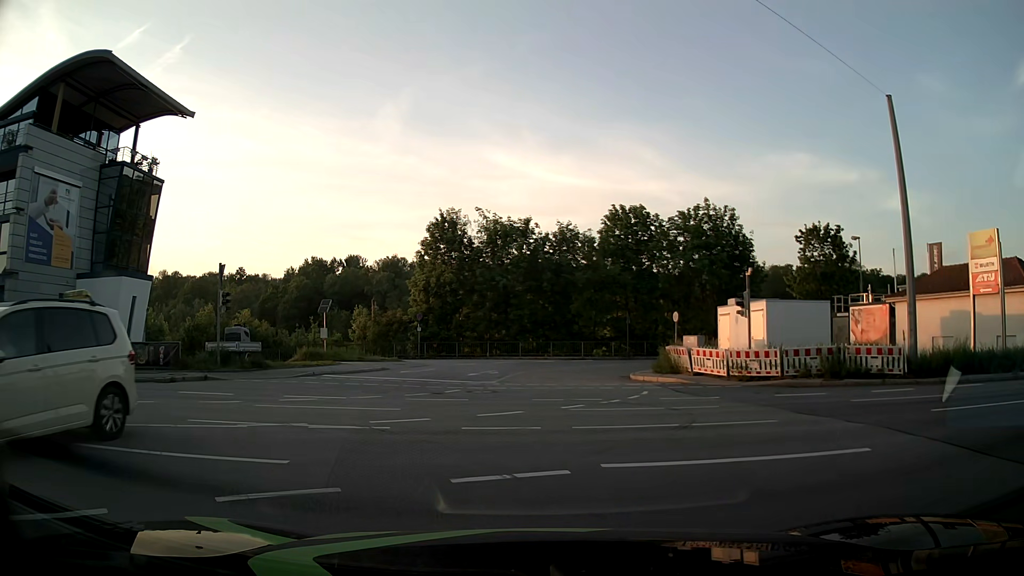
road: tertiary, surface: asphalt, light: Day
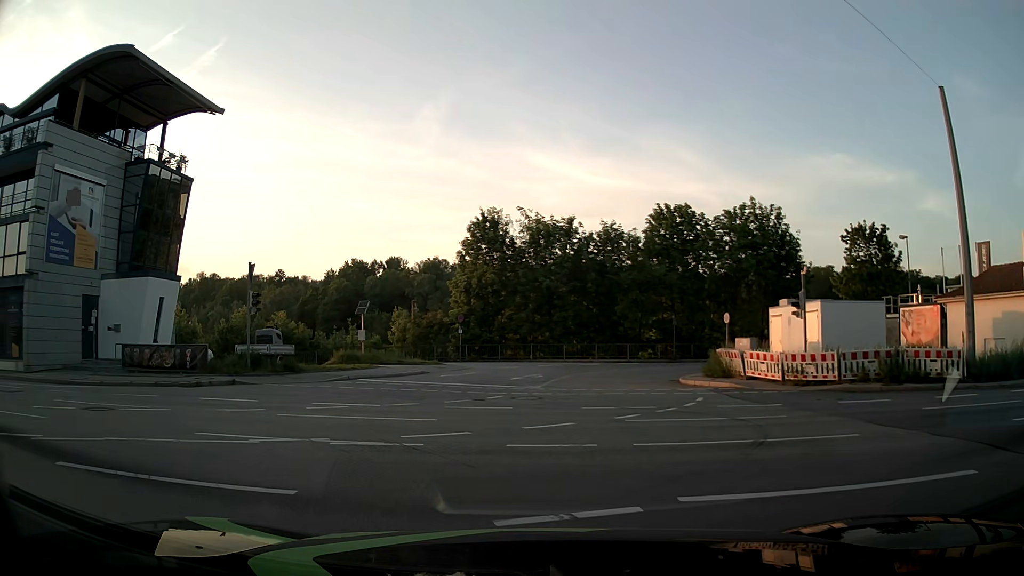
(0.0, +1.3) m; -5°
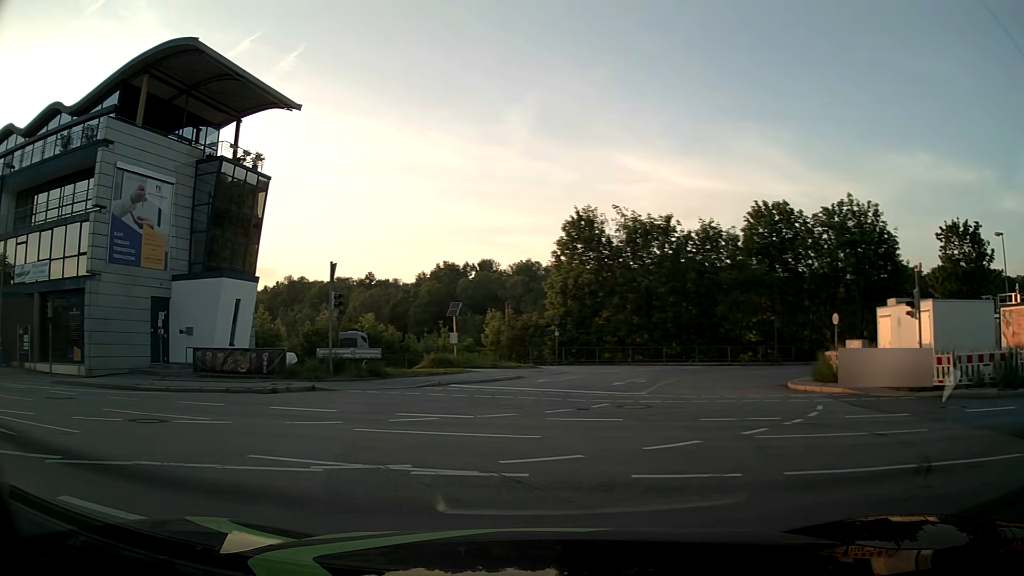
(0.0, +1.7) m; -6°
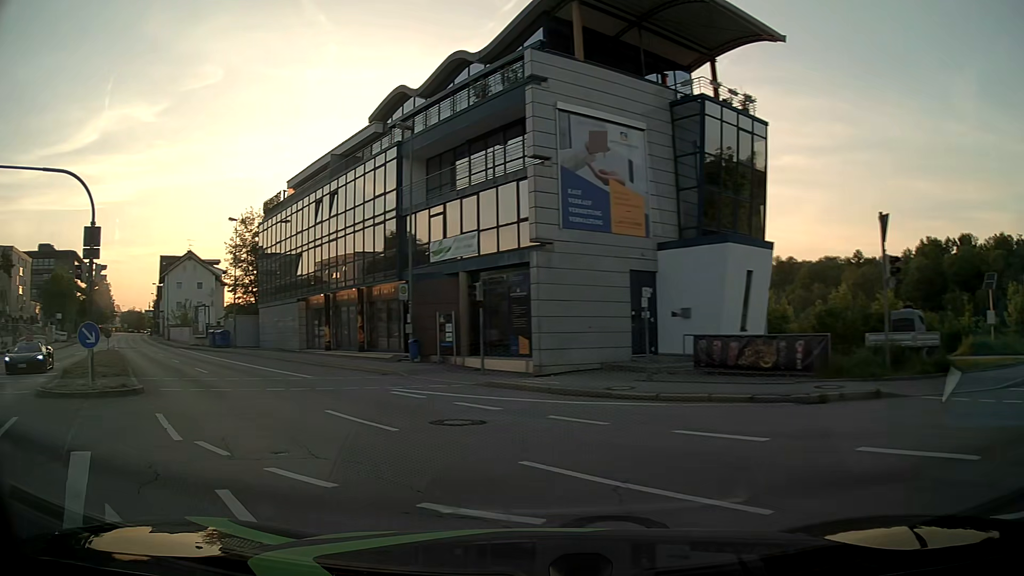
(-2.7, +7.0) m; -41°
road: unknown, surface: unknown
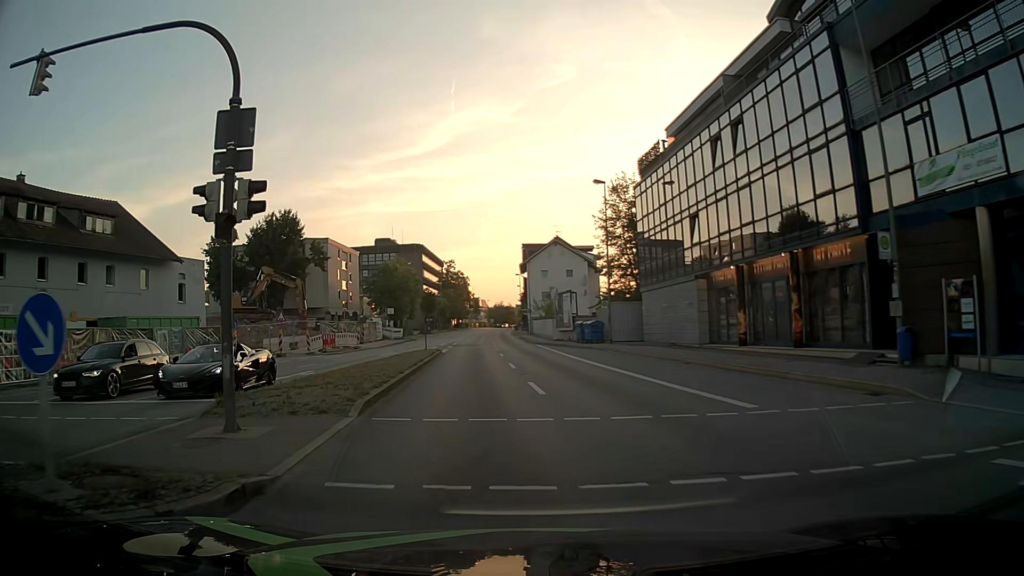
(-3.9, +11.5) m; -33°
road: primary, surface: asphalt
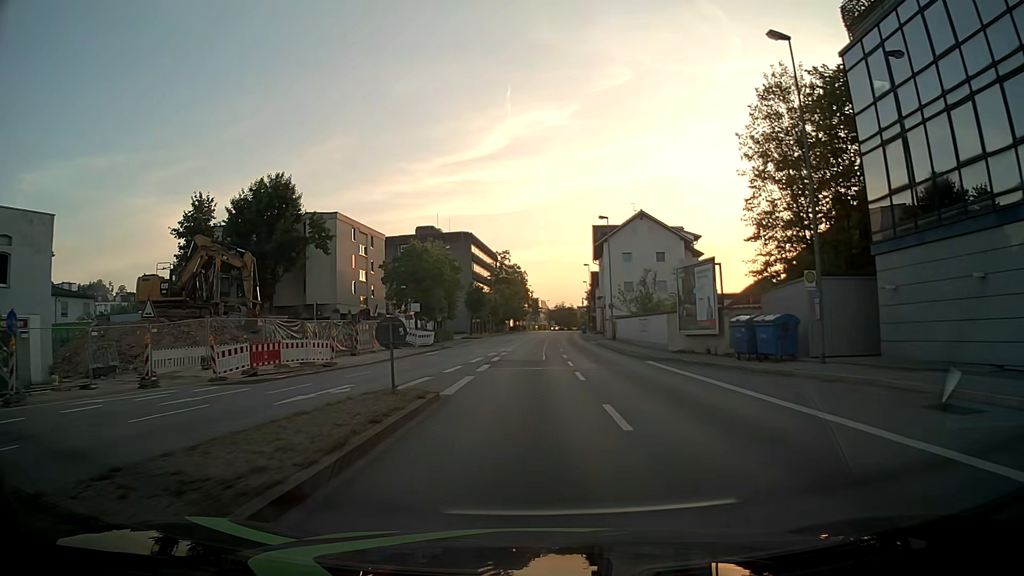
(-1.9, +23.2) m; -5°
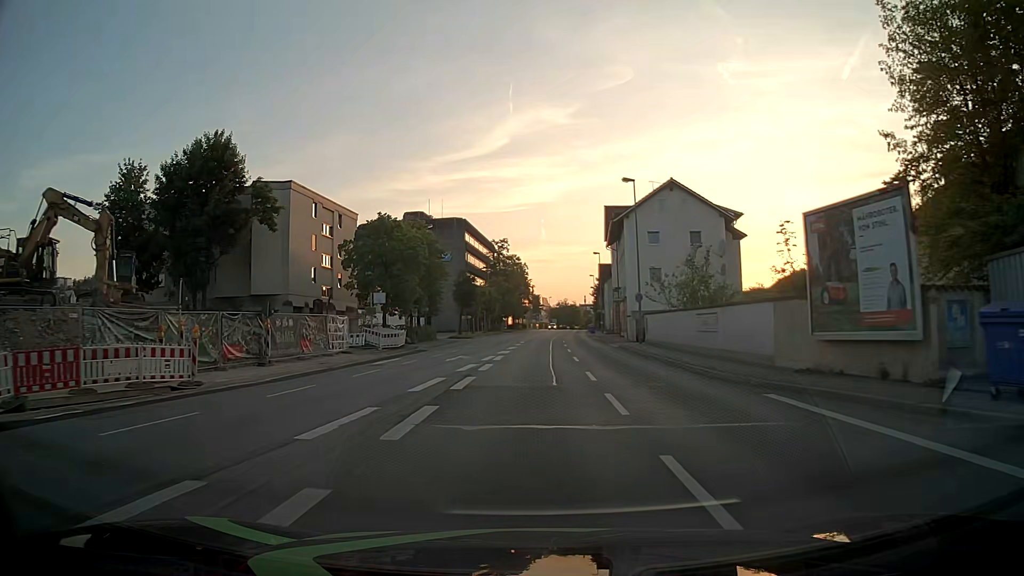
(0.0, +14.0) m; 0°
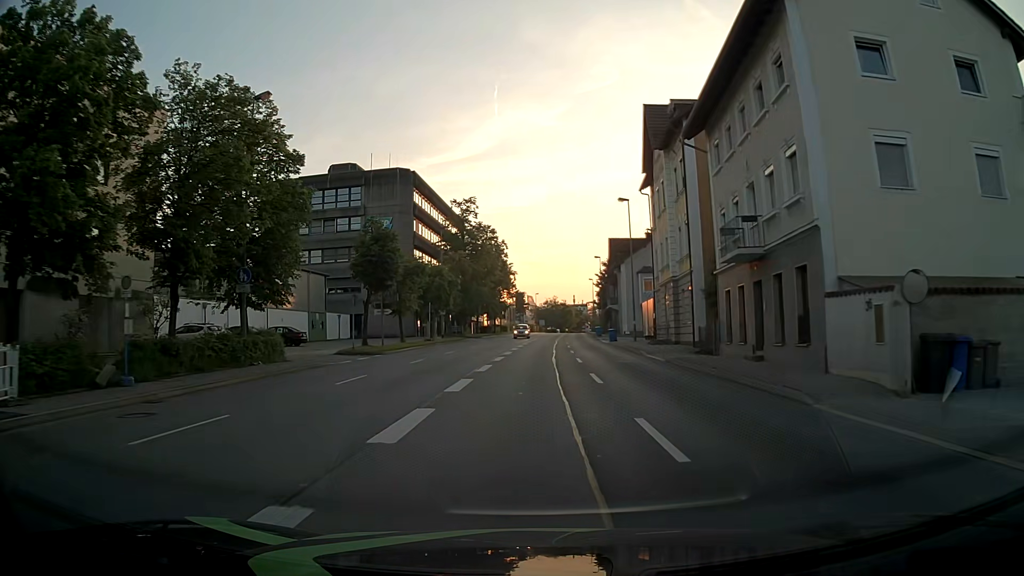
(+0.6, +36.9) m; +1°
(0, +10) (0, +20) (0, +30) (+1, +40) (+1, +50) (+2, +60) (+2, +70) (+3, +80) (+4, +90) (+4, +100) m
